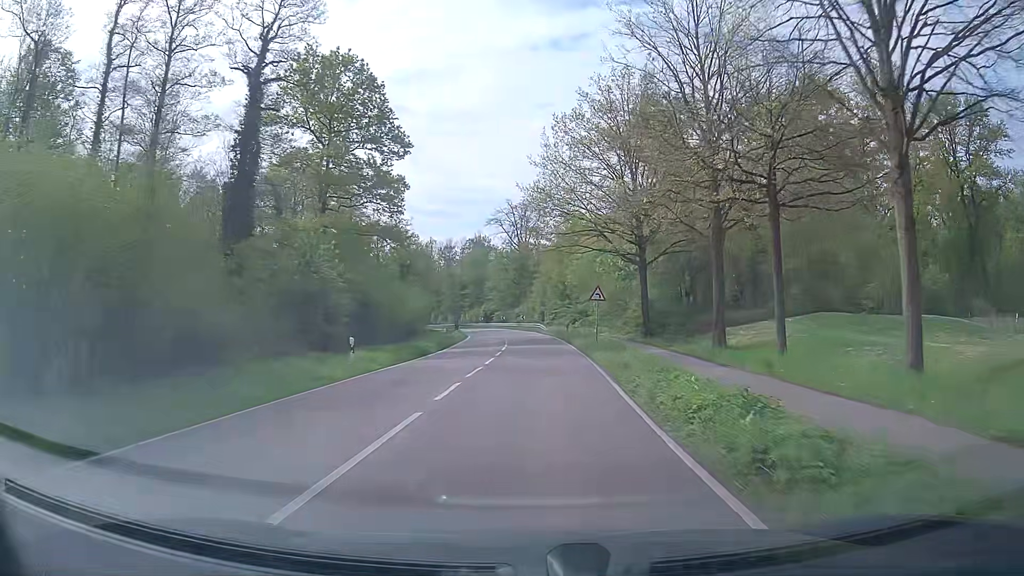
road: secondary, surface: asphalt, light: Day
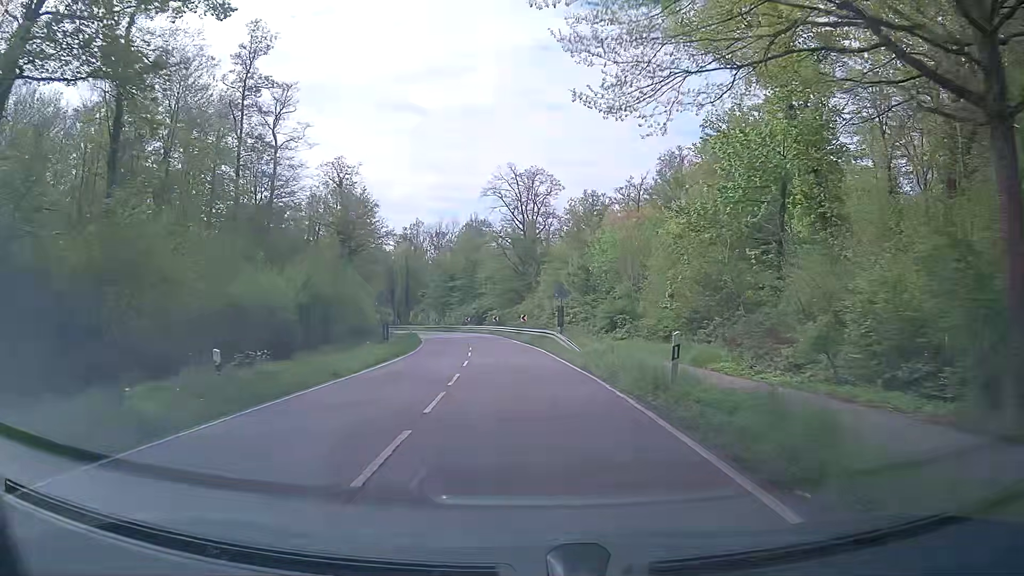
(+0.1, +33.4) m; -1°
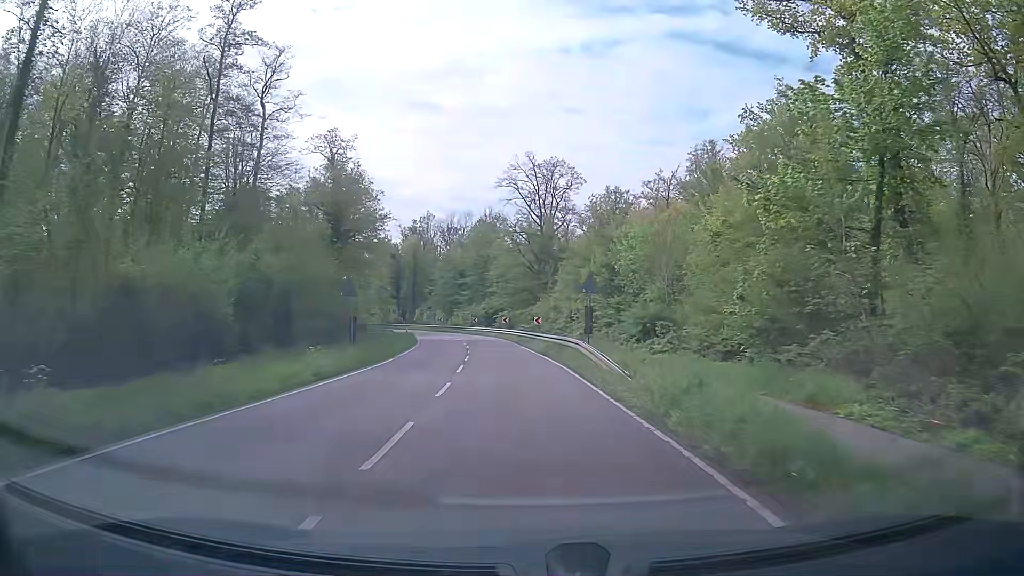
(0.0, +8.5) m; -1°
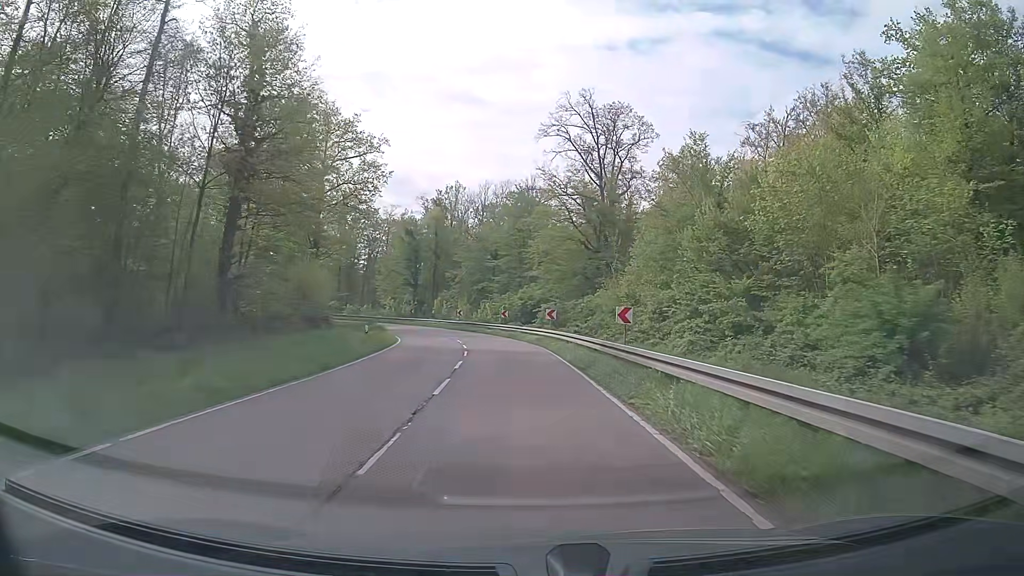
(-0.9, +25.5) m; -3°
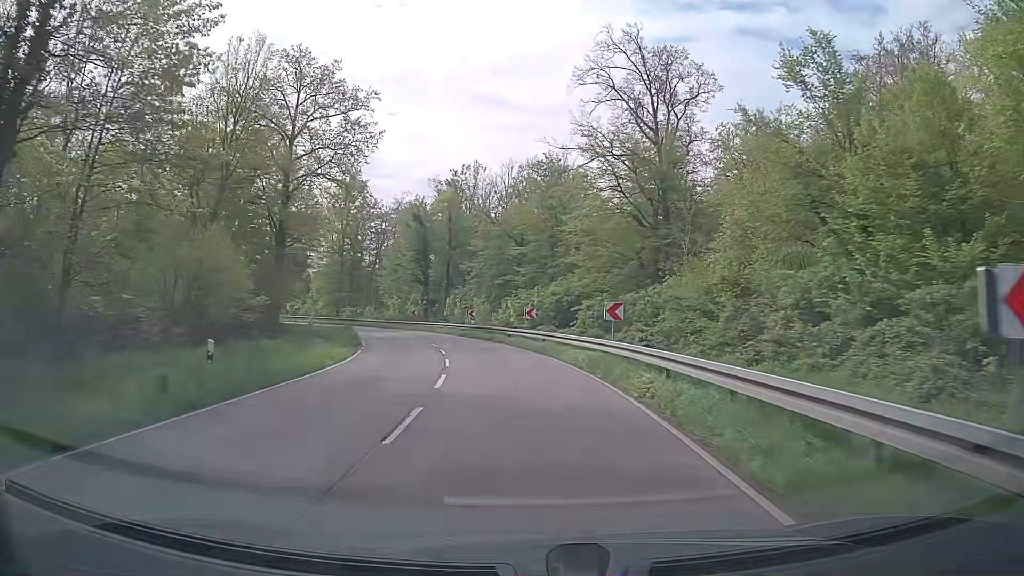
(-0.4, +17.0) m; -3°
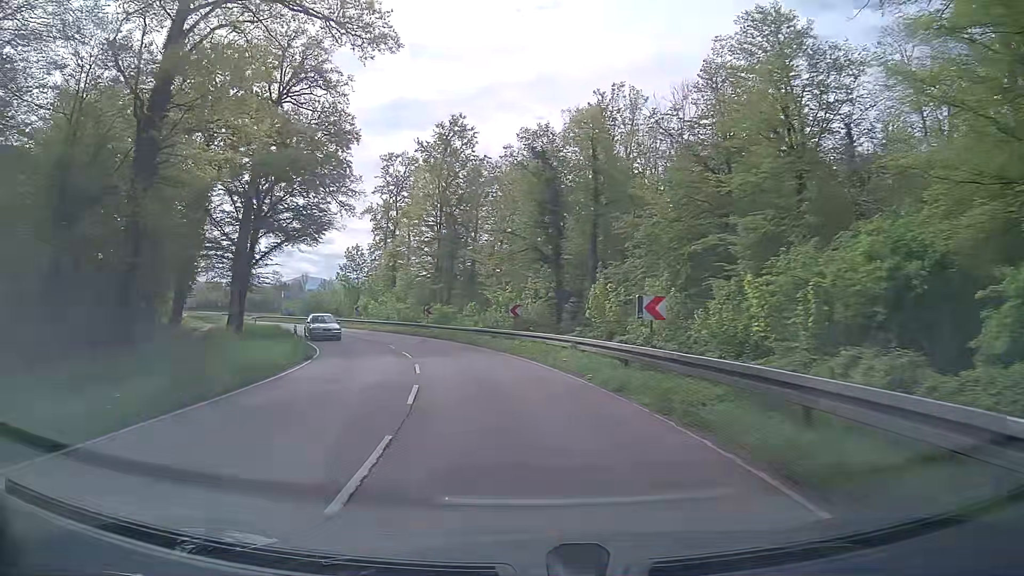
(-3.2, +33.6) m; -13°
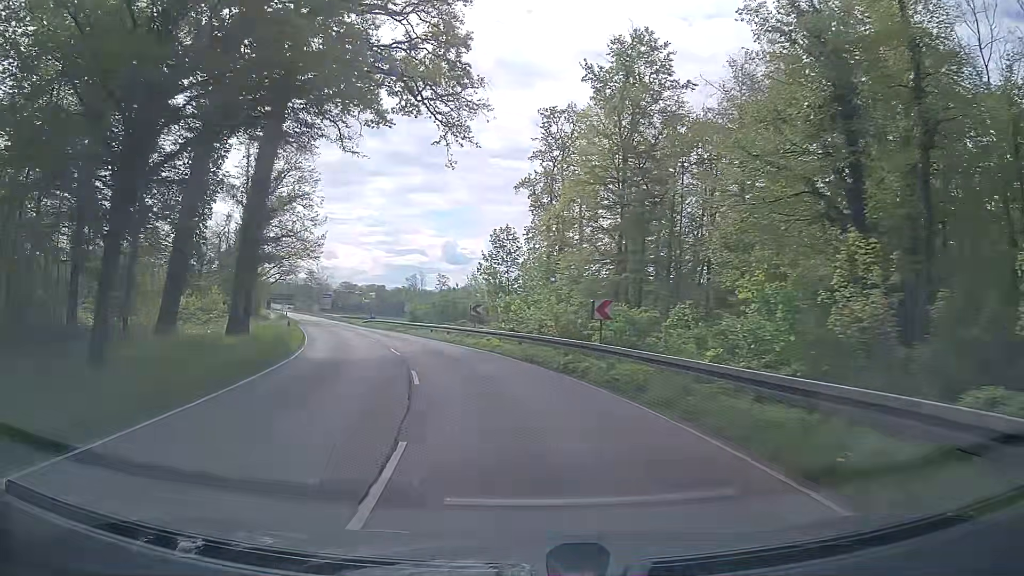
(-3.3, +24.9) m; -15°
(-1, +10) (-2, +20) (-5, +29) (-8, +39) (-11, +48) (-15, +58) (-19, +67) (-22, +76) (-26, +86) (-30, +95) m
